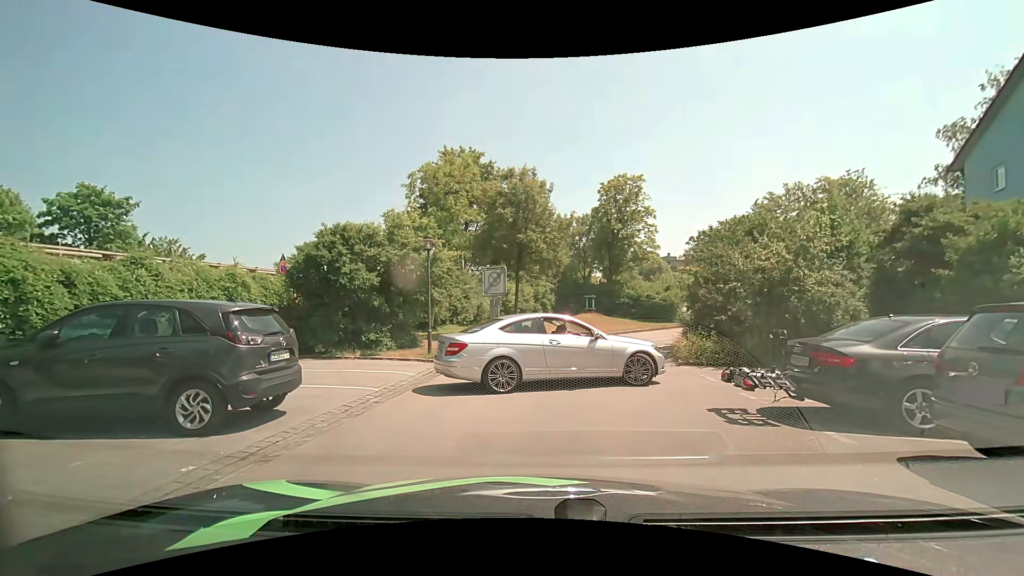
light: Day
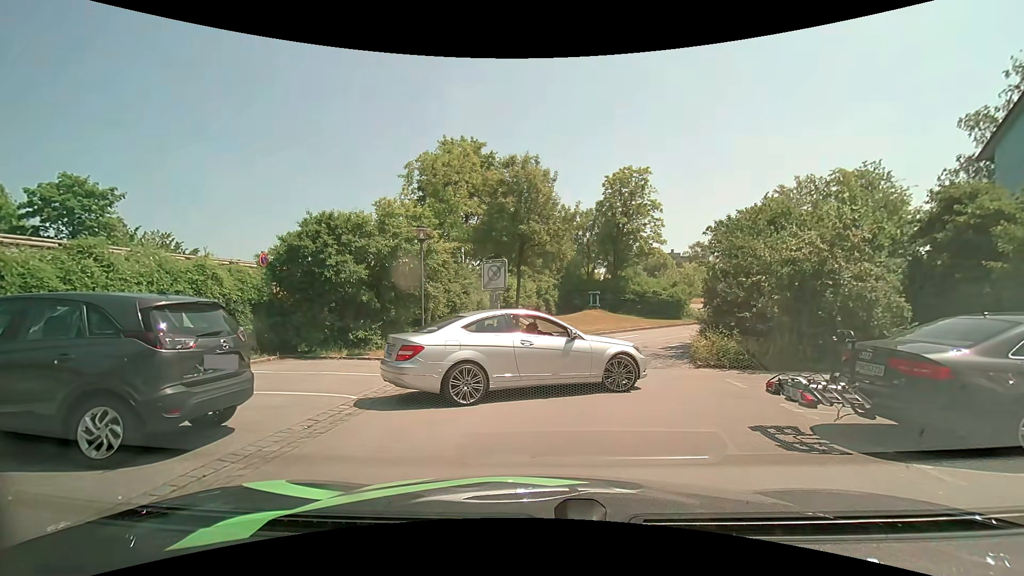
(0.0, +1.3) m; 0°
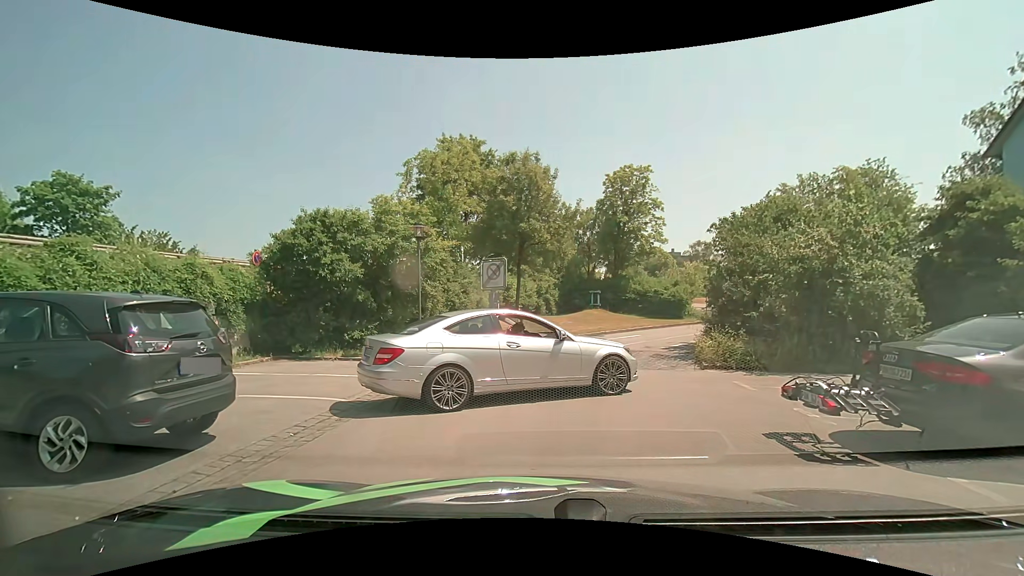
(0.0, +0.4) m; 0°
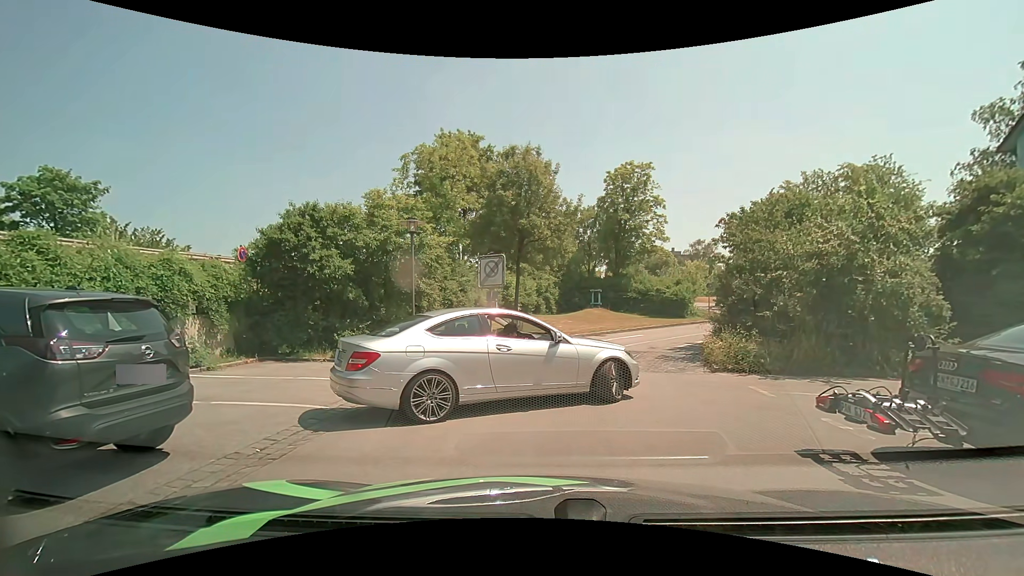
(0.0, +0.7) m; 0°
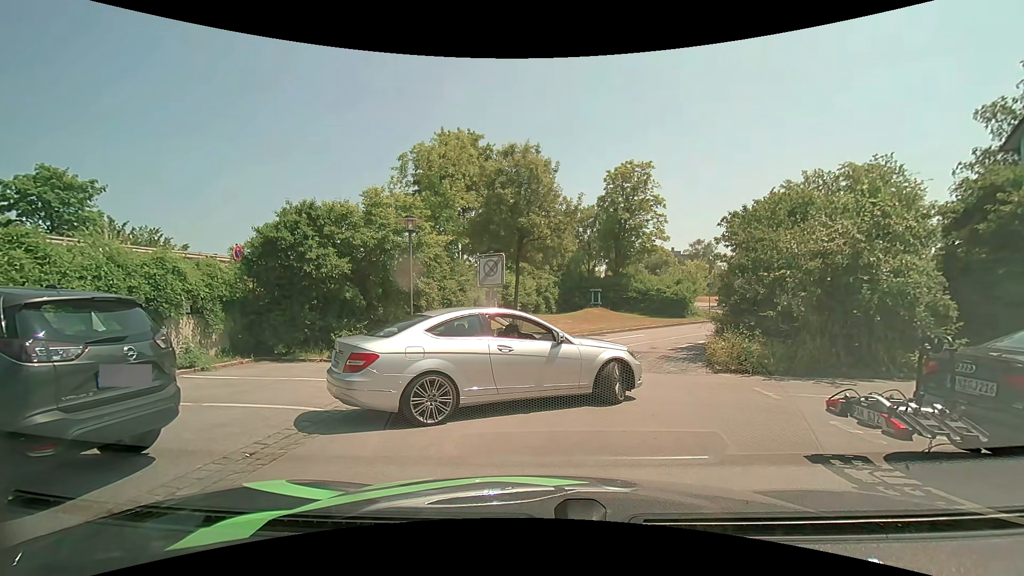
(0.0, +0.2) m; 0°
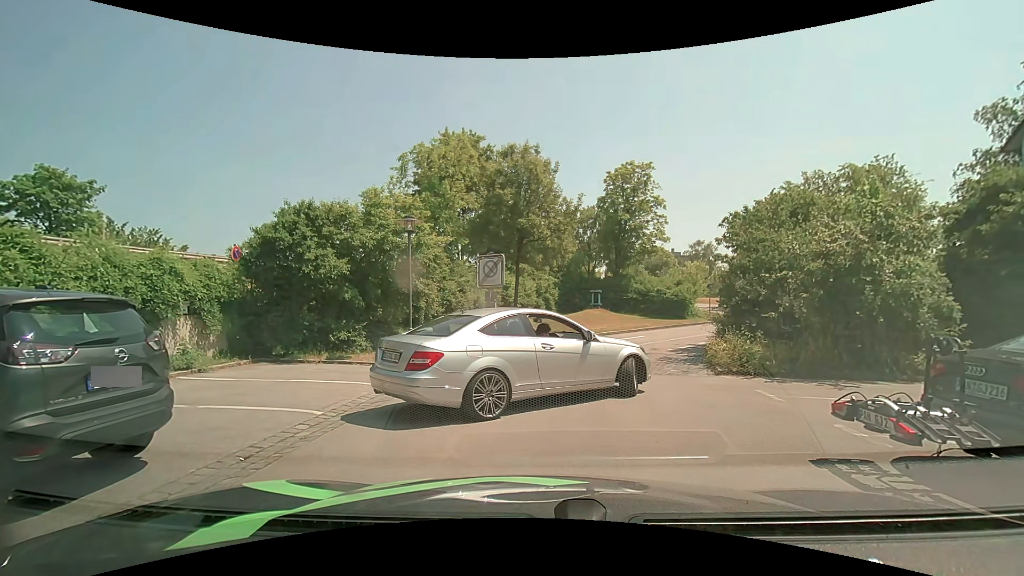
(0.0, +0.1) m; 0°
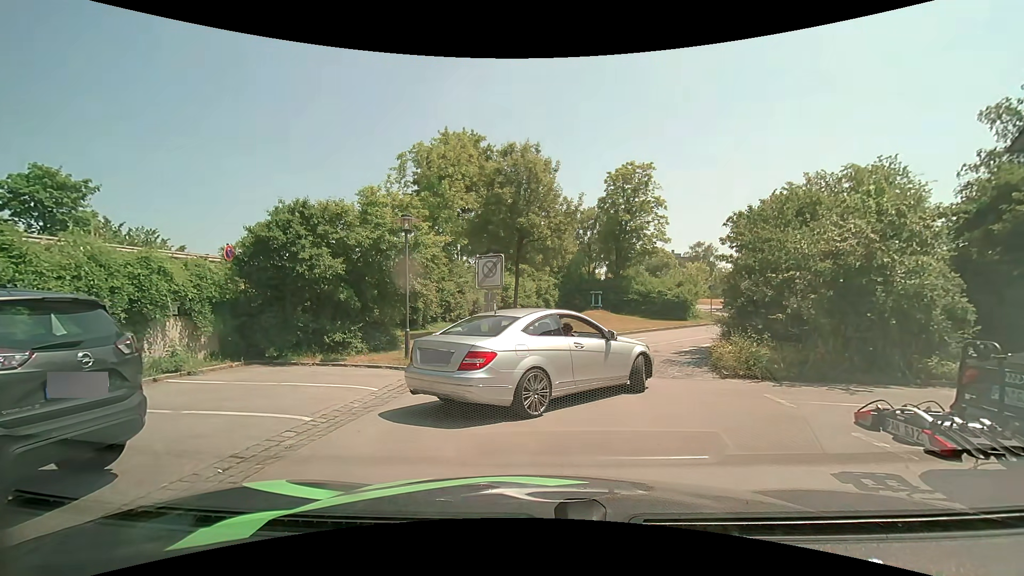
(0.0, +0.3) m; 0°
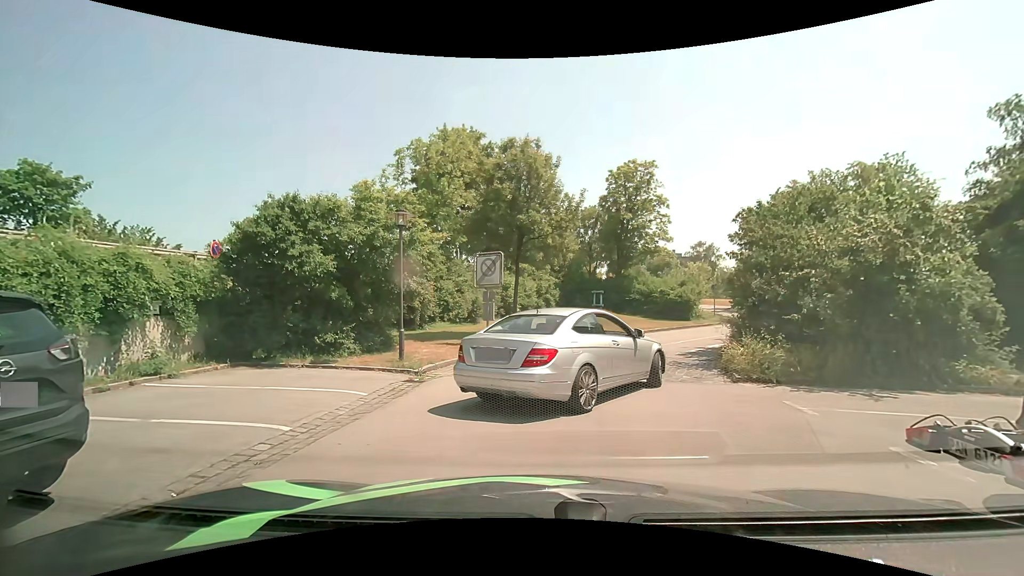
(0.0, +0.6) m; 0°
